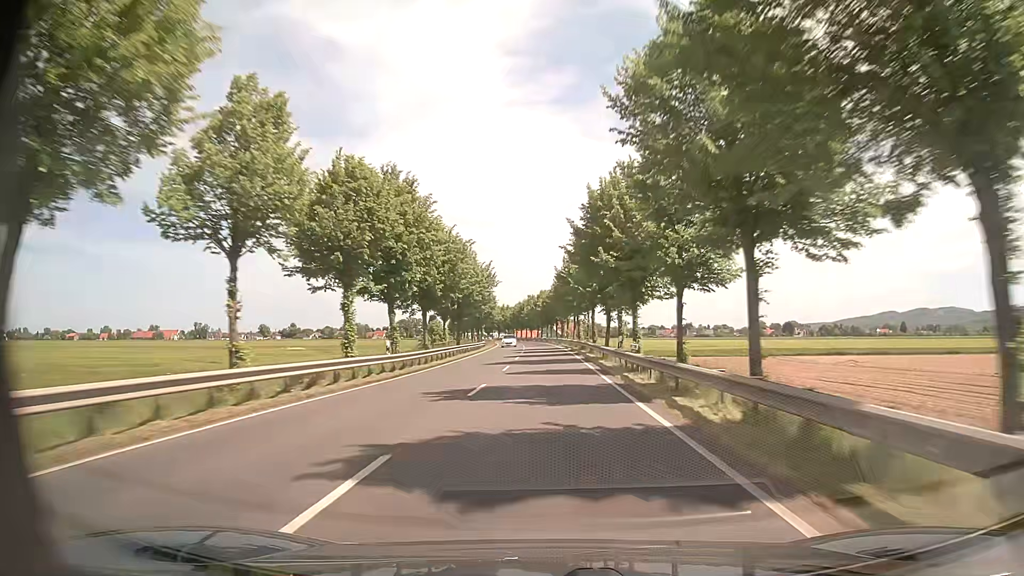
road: primary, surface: asphalt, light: Day
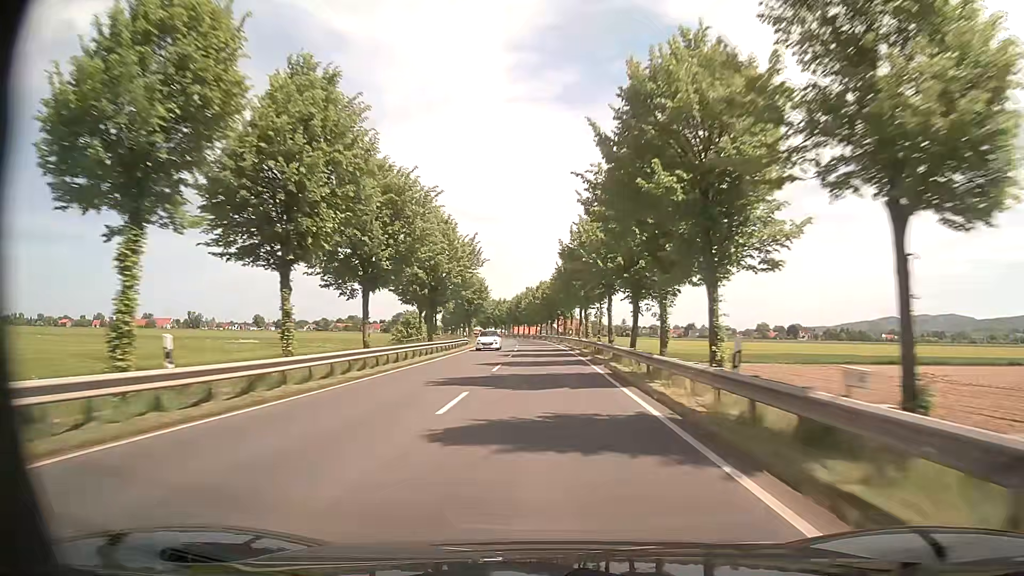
(0.0, +16.1) m; 0°
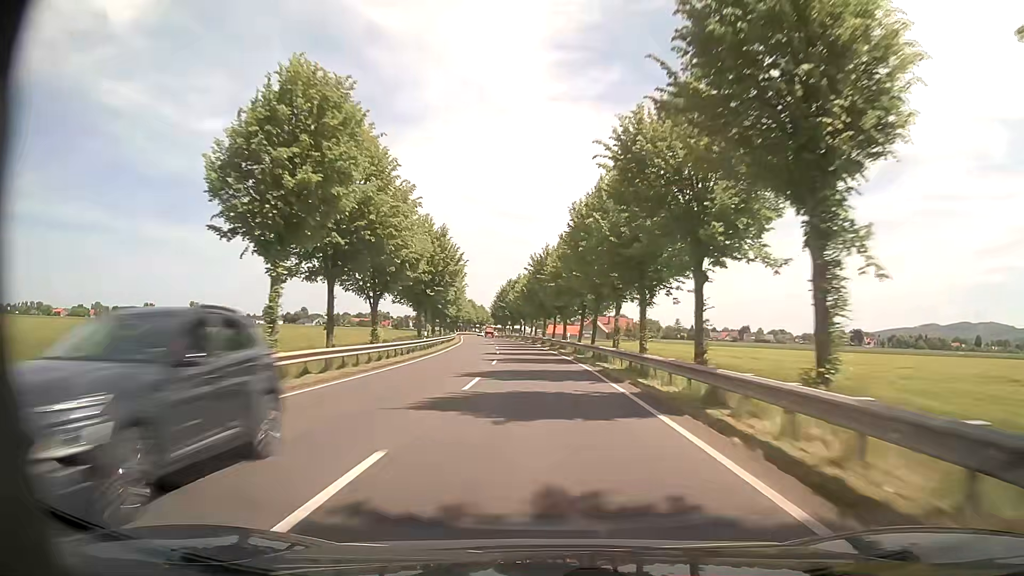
(-1.3, +79.2) m; -3°
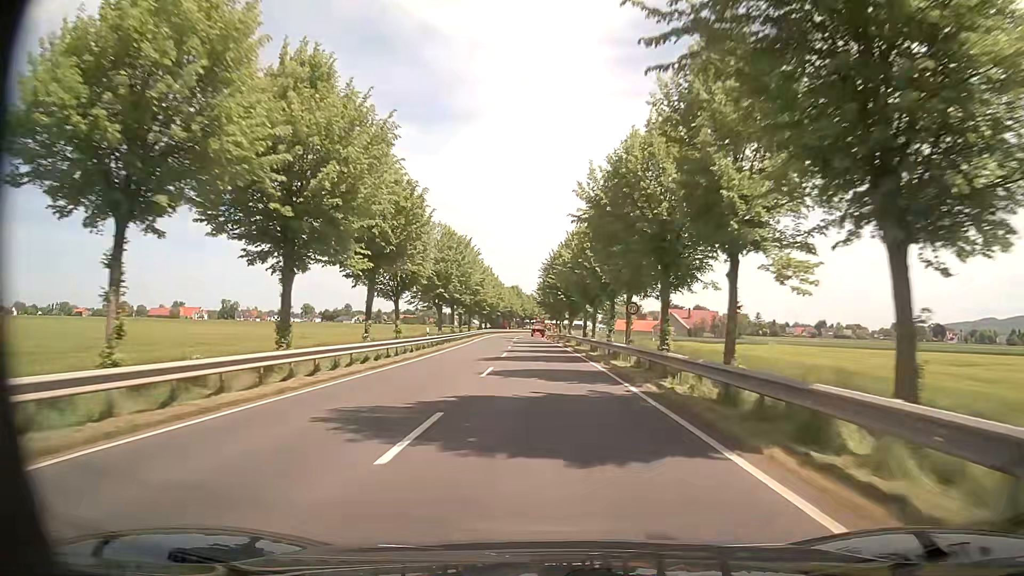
(-2.8, +55.8) m; -6°
(0, +10) (0, +20) (-1, +30) (-1, +40) (-1, +50) (-2, +60) (-2, +70) (-3, +80) (-3, +90) (-4, +100) m
